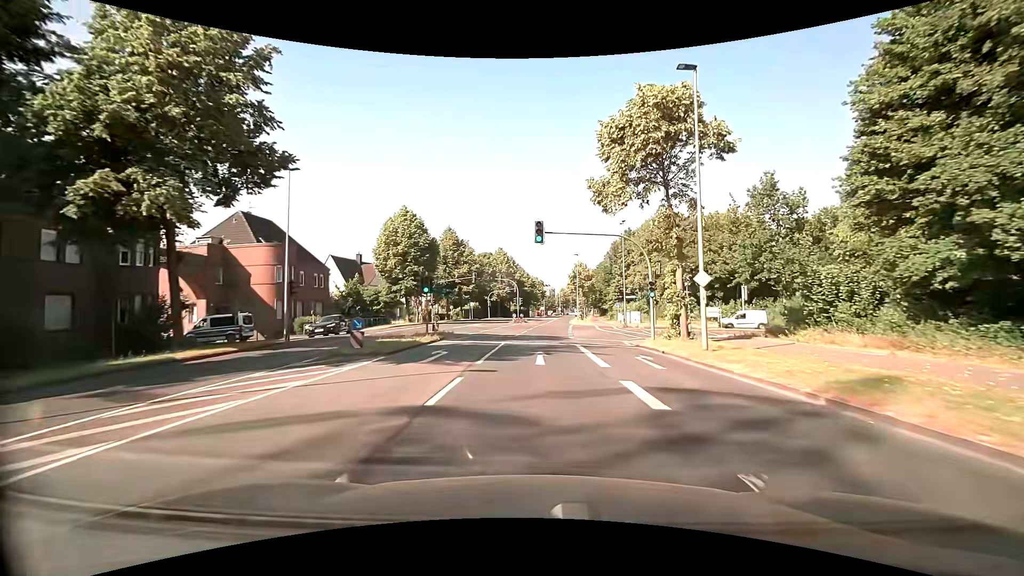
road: secondary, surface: asphalt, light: Day
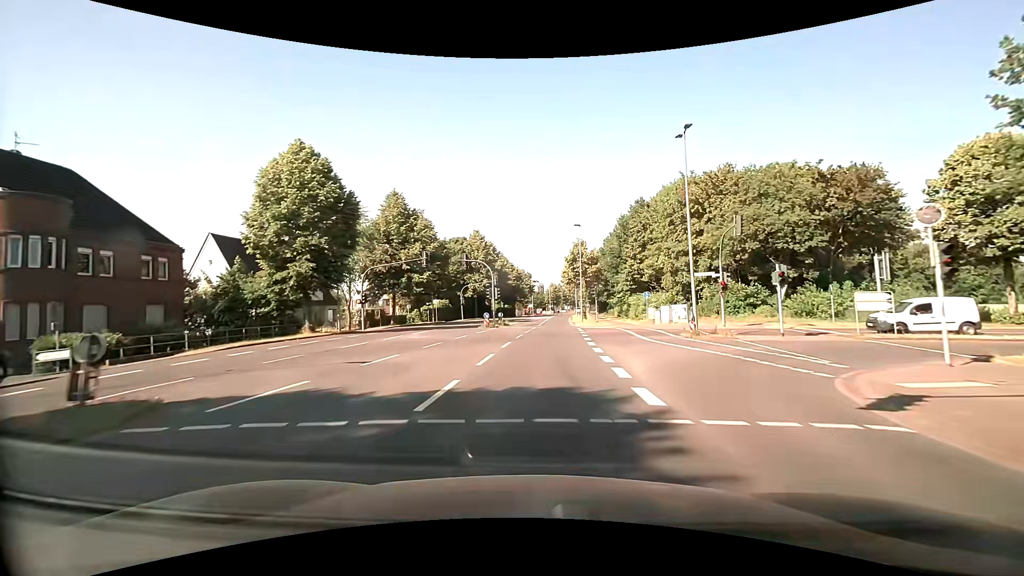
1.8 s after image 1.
(+0.2, +23.6) m; +1°
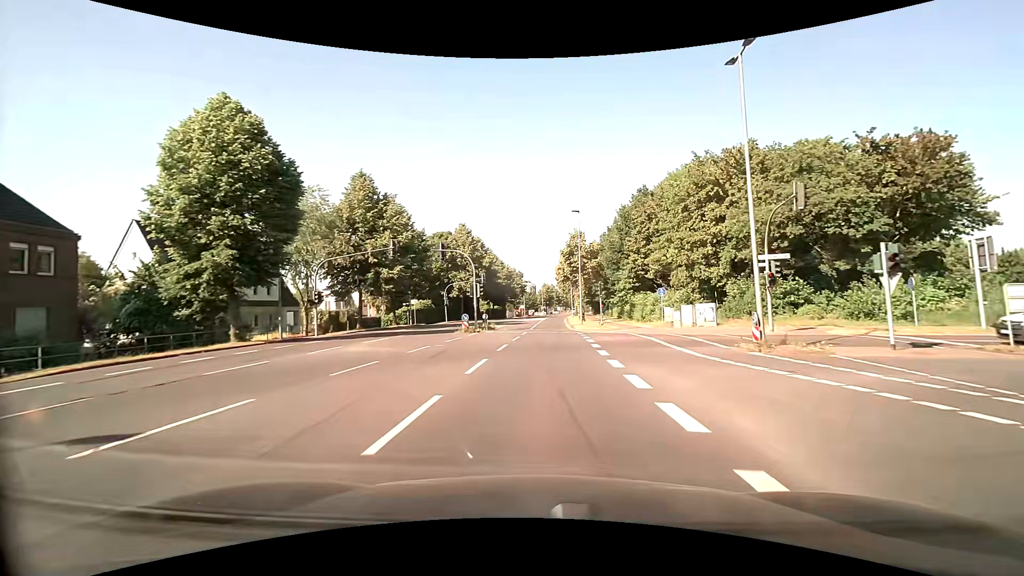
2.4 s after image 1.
(+0.1, +7.9) m; +1°
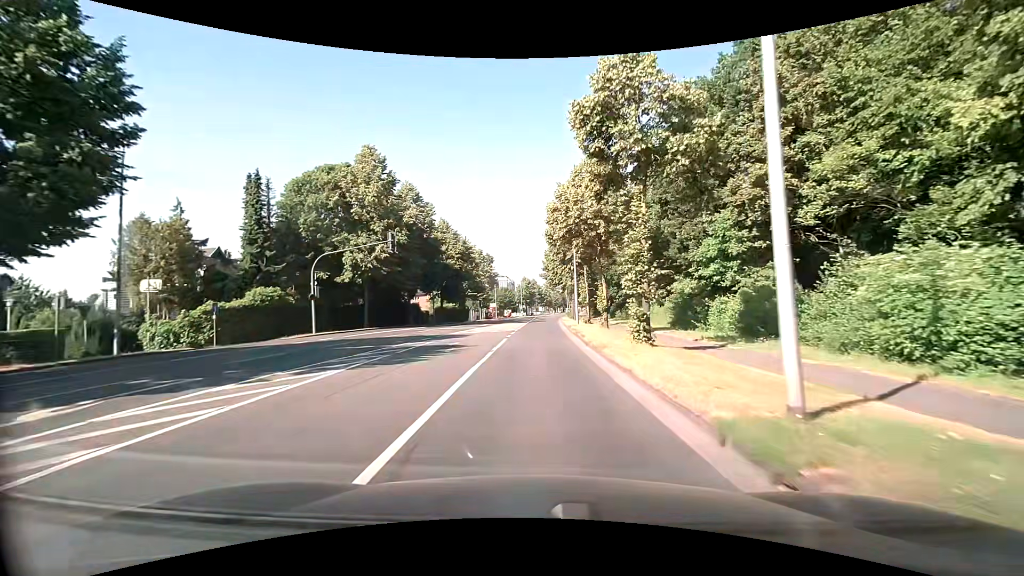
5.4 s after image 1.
(+1.2, +38.9) m; +2°
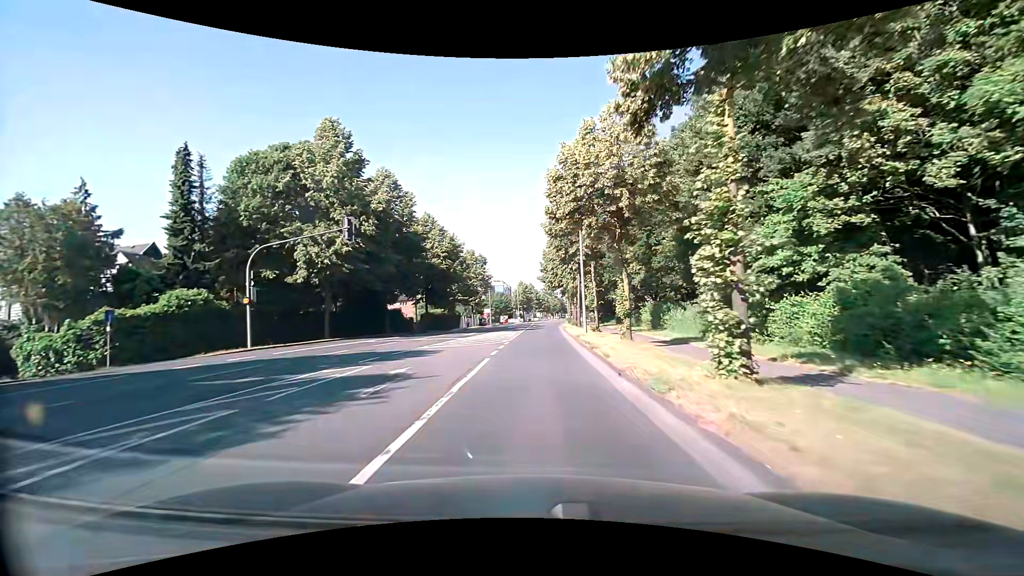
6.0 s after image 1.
(0.0, +7.7) m; 0°
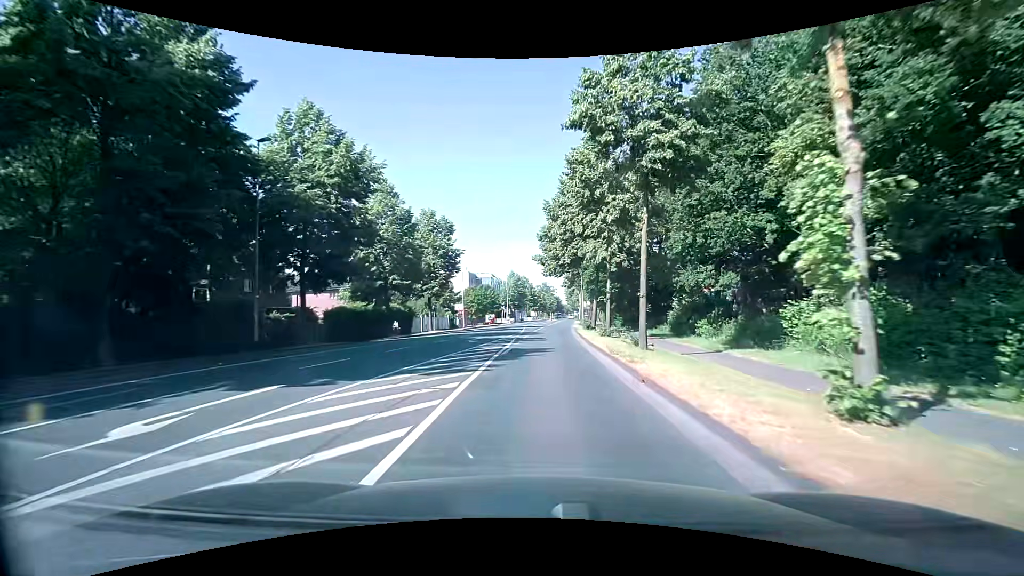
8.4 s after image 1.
(0.0, +30.2) m; 0°
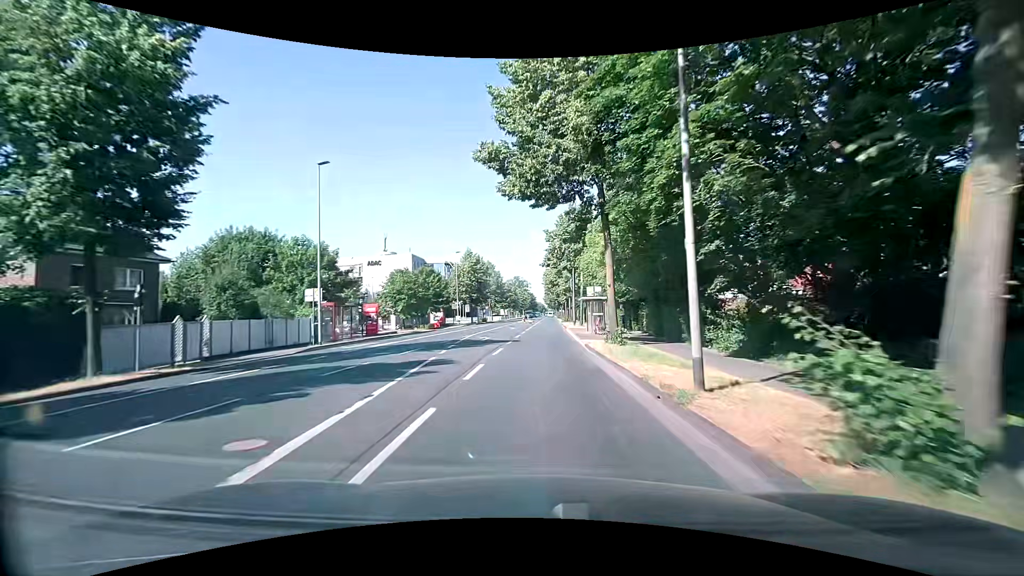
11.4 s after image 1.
(+1.1, +37.4) m; +3°
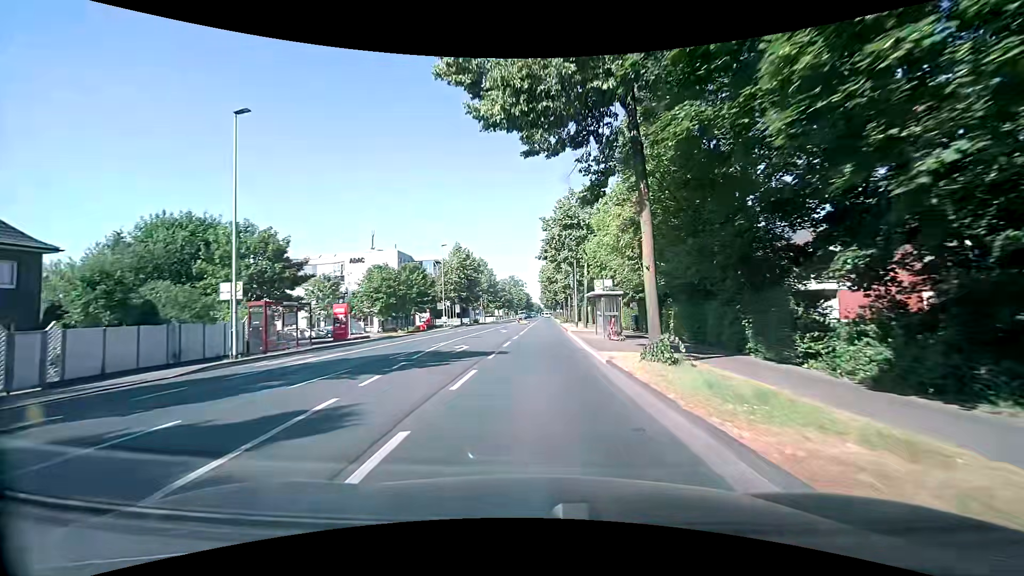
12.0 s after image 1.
(0.0, +7.5) m; 0°
(0, +10) (0, +20) (+1, +30) (+1, +40) (+1, +50) (+2, +60) (+2, +70) (+2, +80) (+3, +90) (+3, +100) m
